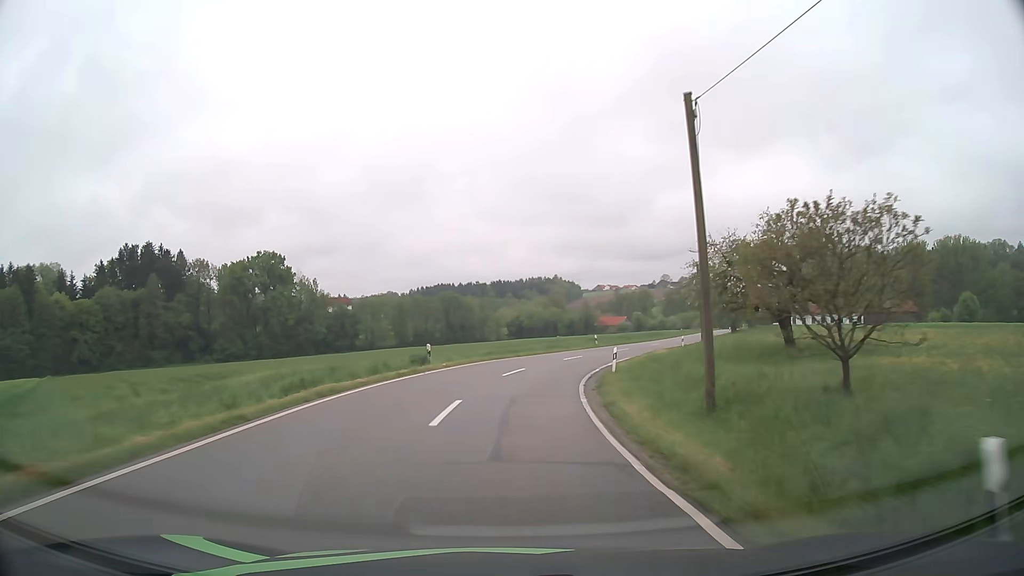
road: tertiary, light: Day
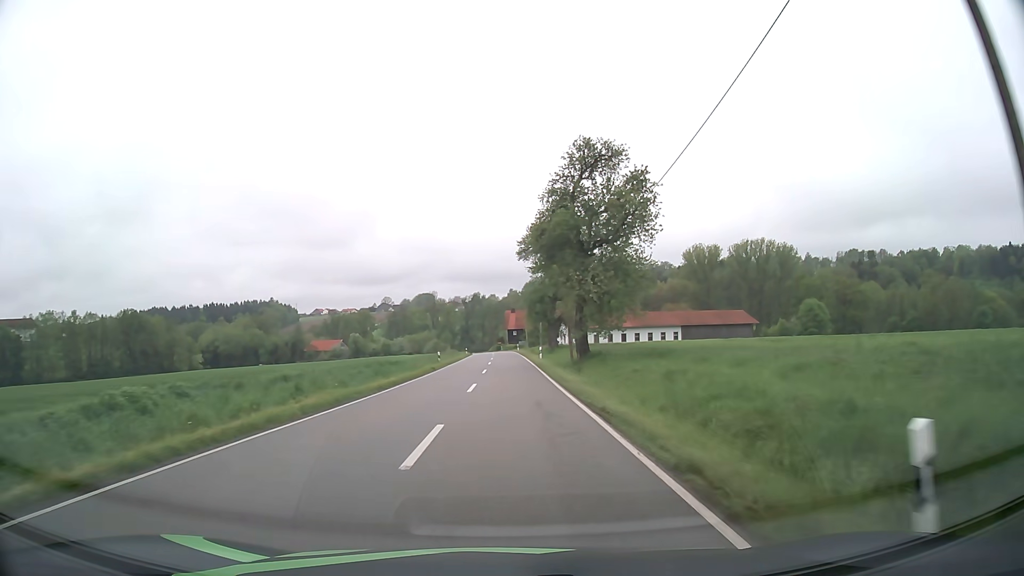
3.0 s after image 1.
(+9.8, +49.7) m; +24°
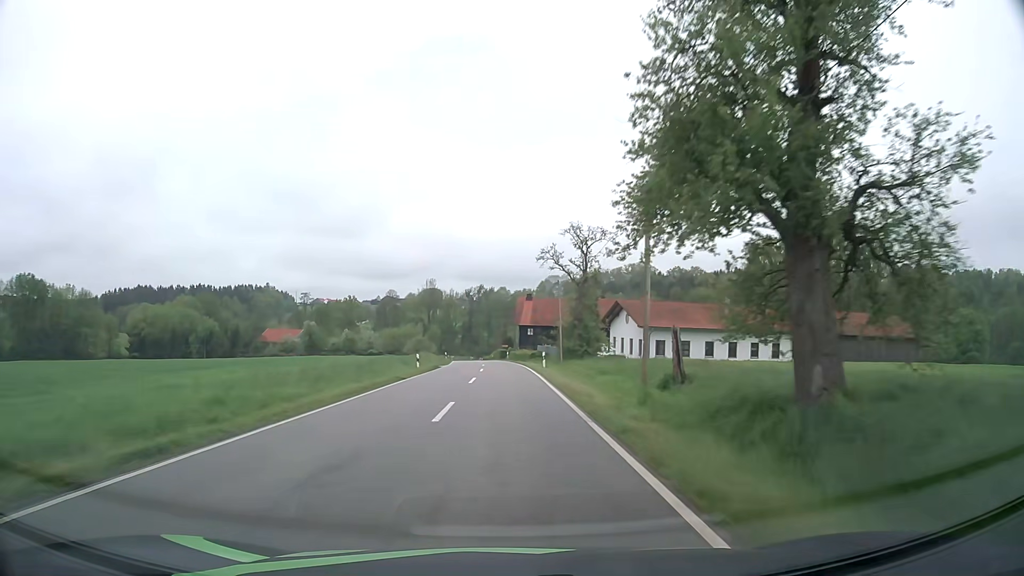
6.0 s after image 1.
(0.0, +56.3) m; -1°
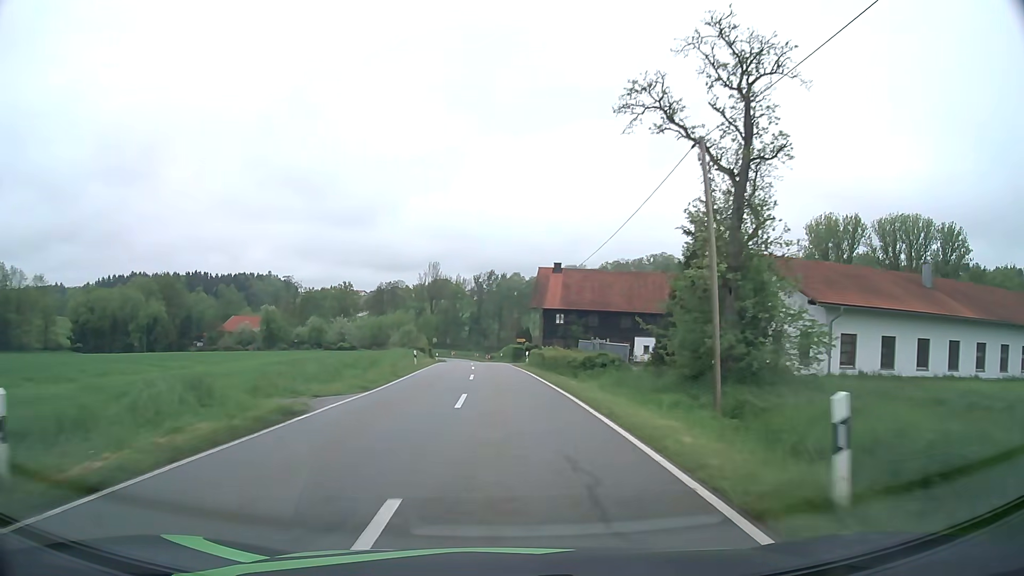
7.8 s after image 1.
(-0.3, +33.9) m; -1°
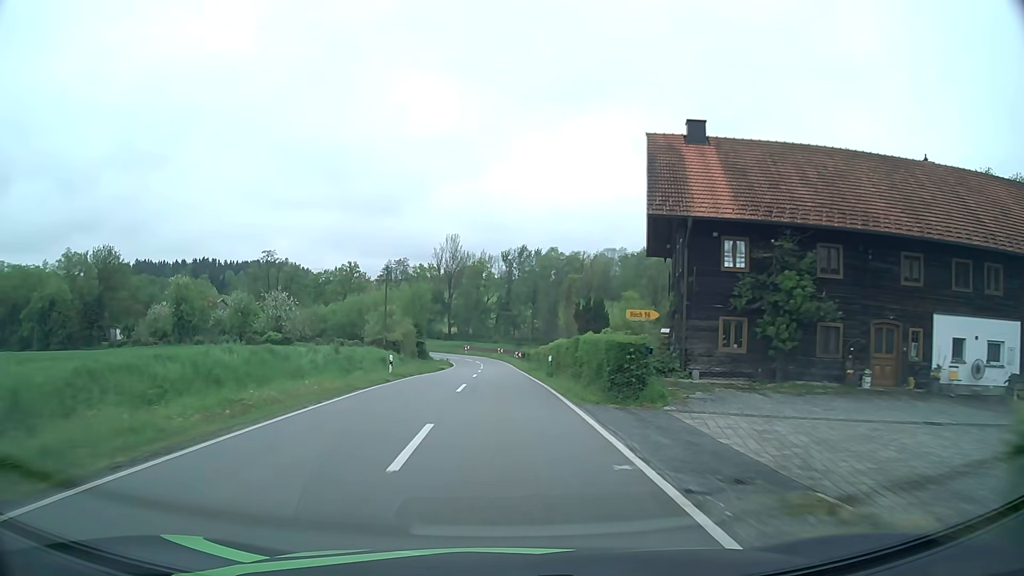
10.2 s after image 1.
(-1.0, +43.1) m; -3°
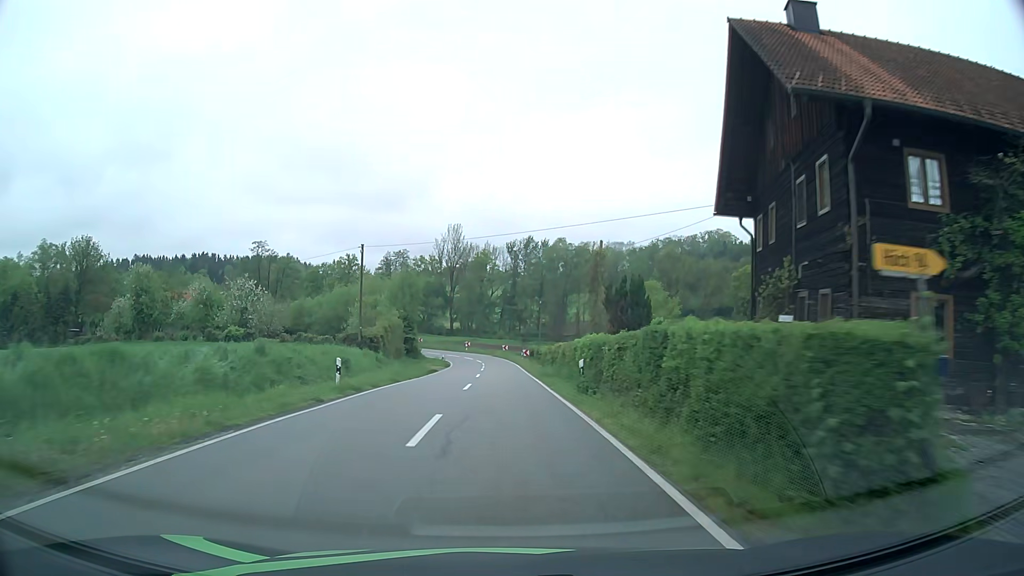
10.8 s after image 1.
(0.0, +10.2) m; 0°
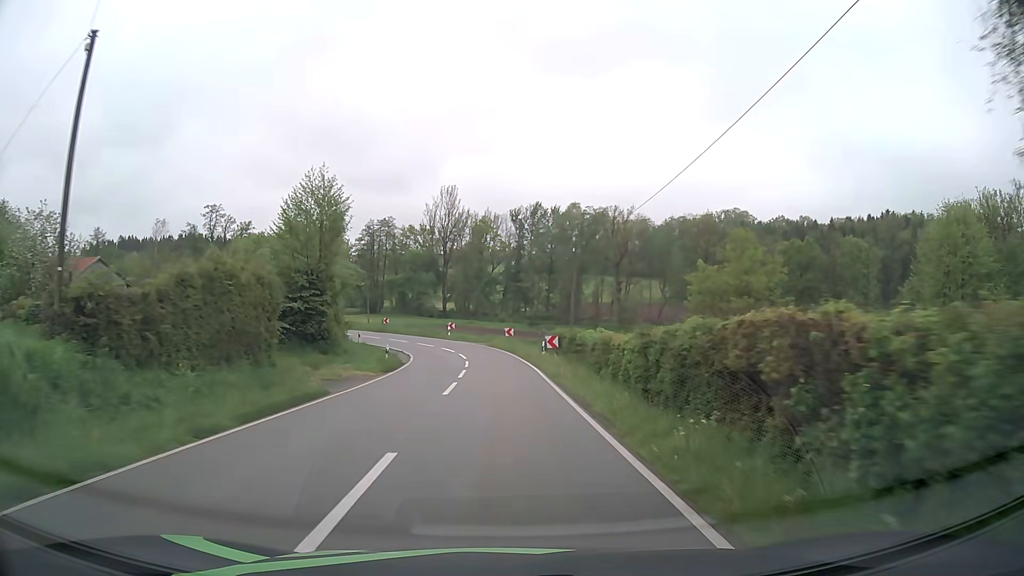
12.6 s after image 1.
(-0.2, +28.6) m; -1°
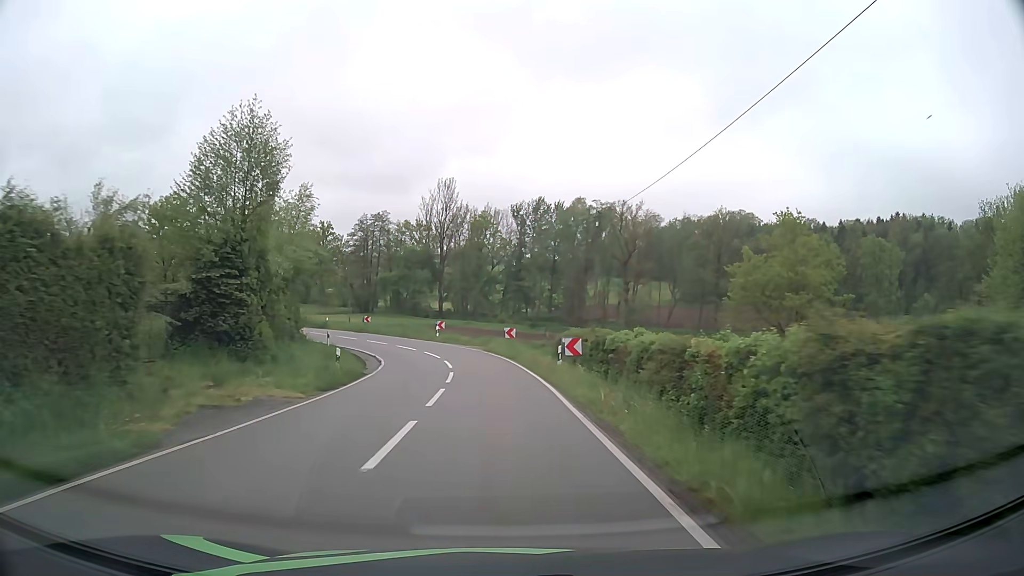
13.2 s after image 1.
(0.0, +8.8) m; 0°
(0, +10) (0, +20) (-2, +30) (-4, +39) (-9, +48) (-15, +56) (-22, +64) (-29, +71) (-36, +78) (-43, +85) m
